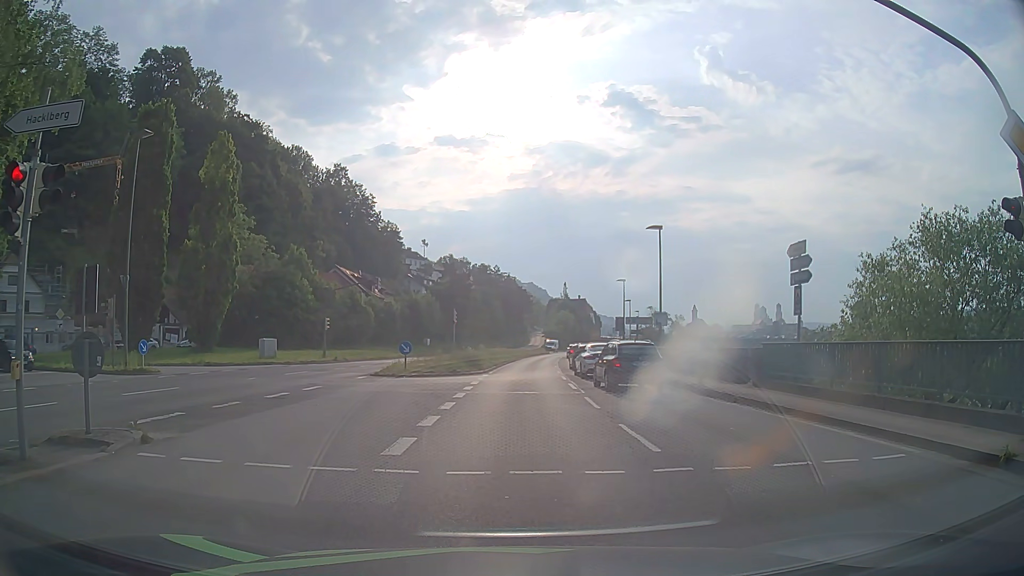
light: Day
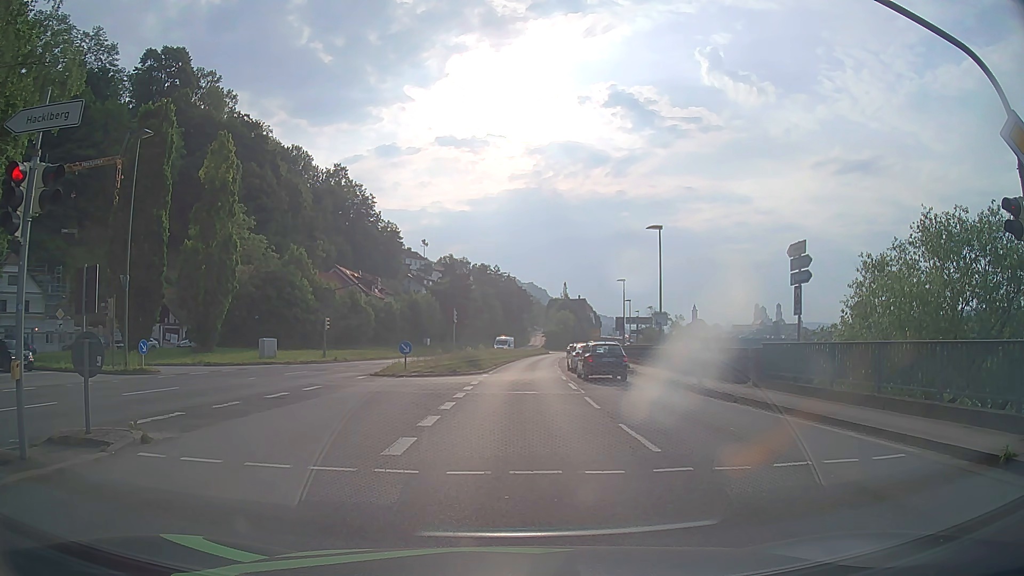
(0.0, 0.0) m; 0°
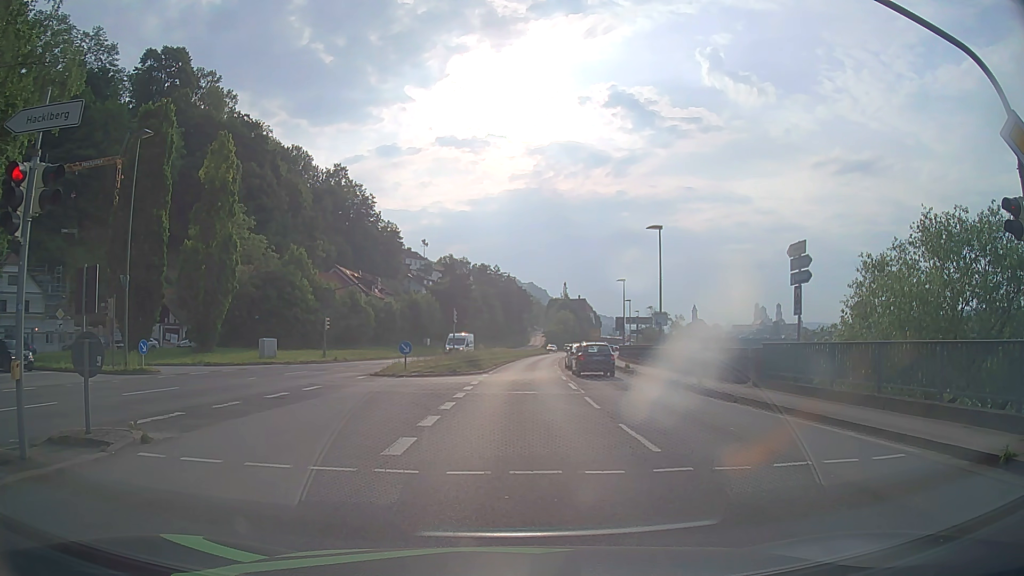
(0.0, 0.0) m; 0°
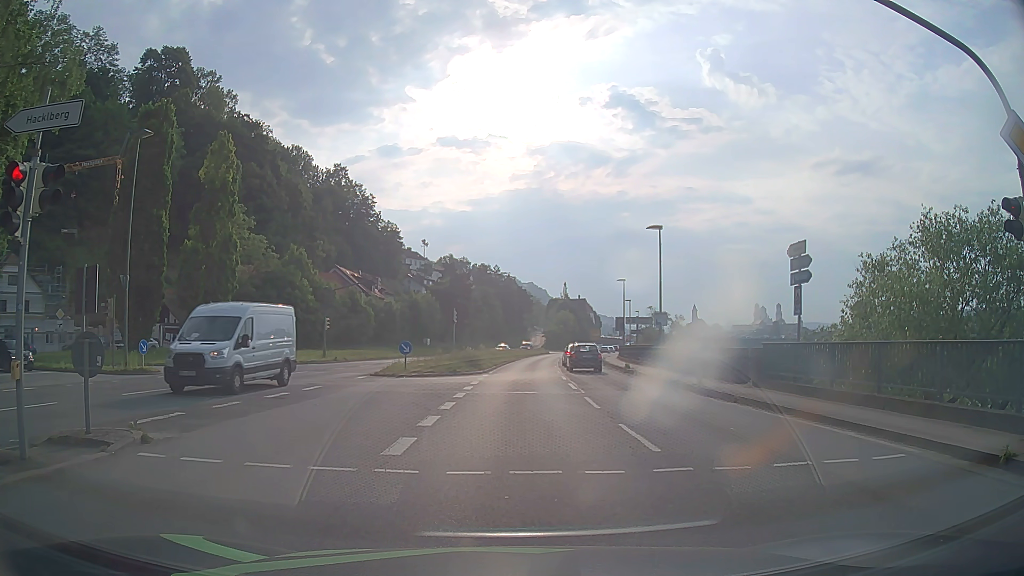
(0.0, 0.0) m; 0°
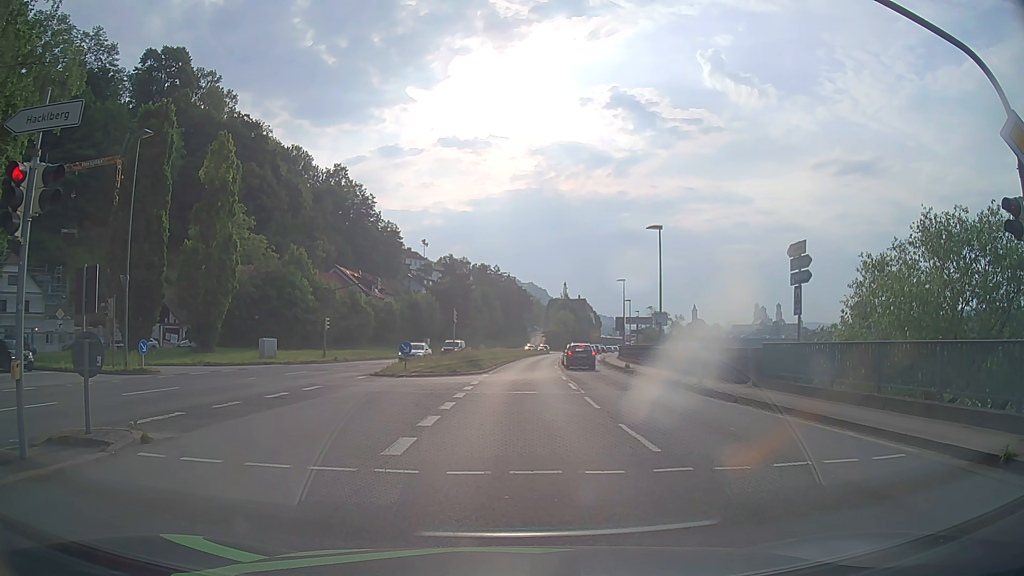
(0.0, 0.0) m; 0°
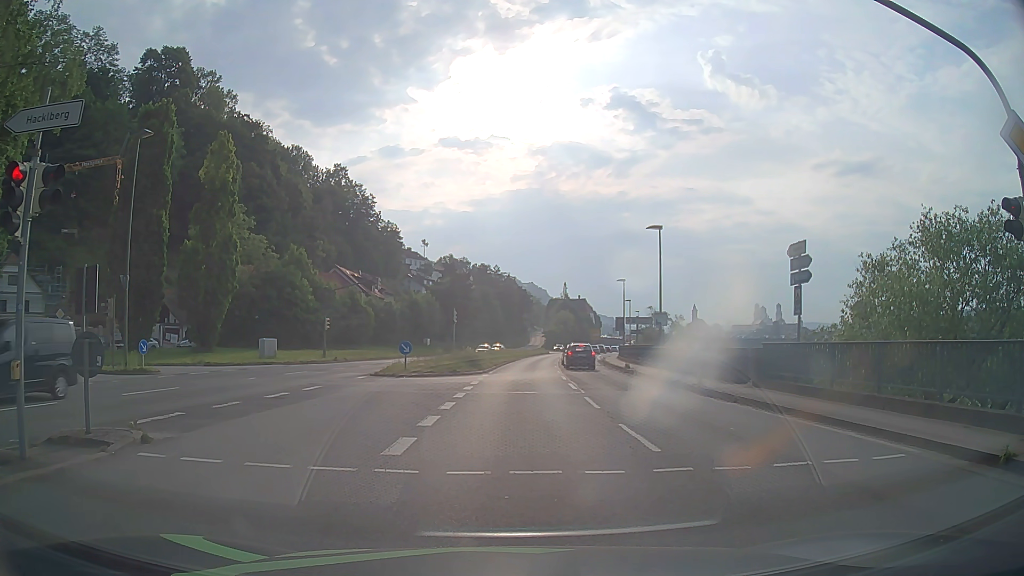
(0.0, 0.0) m; 0°
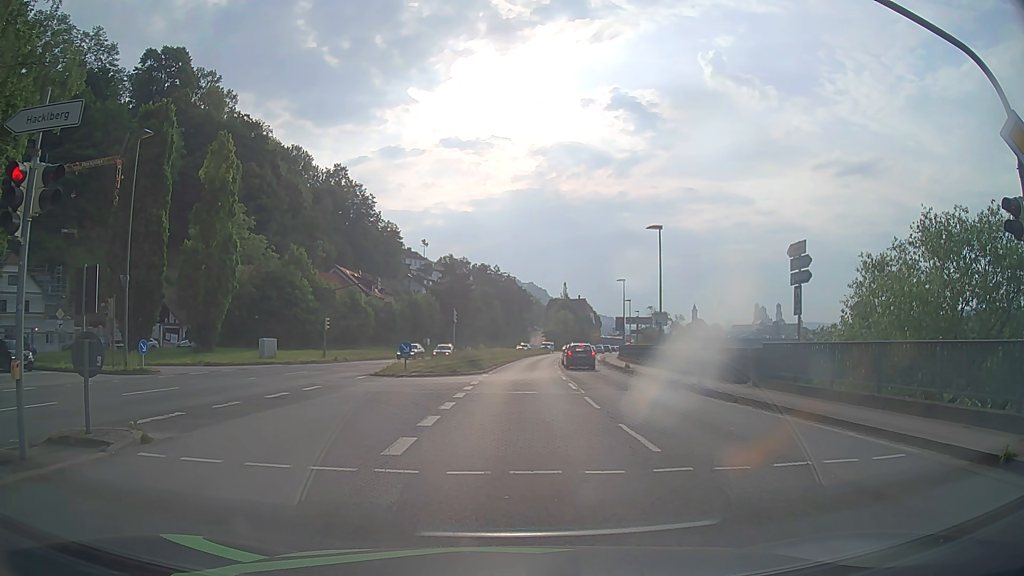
(0.0, 0.0) m; 0°
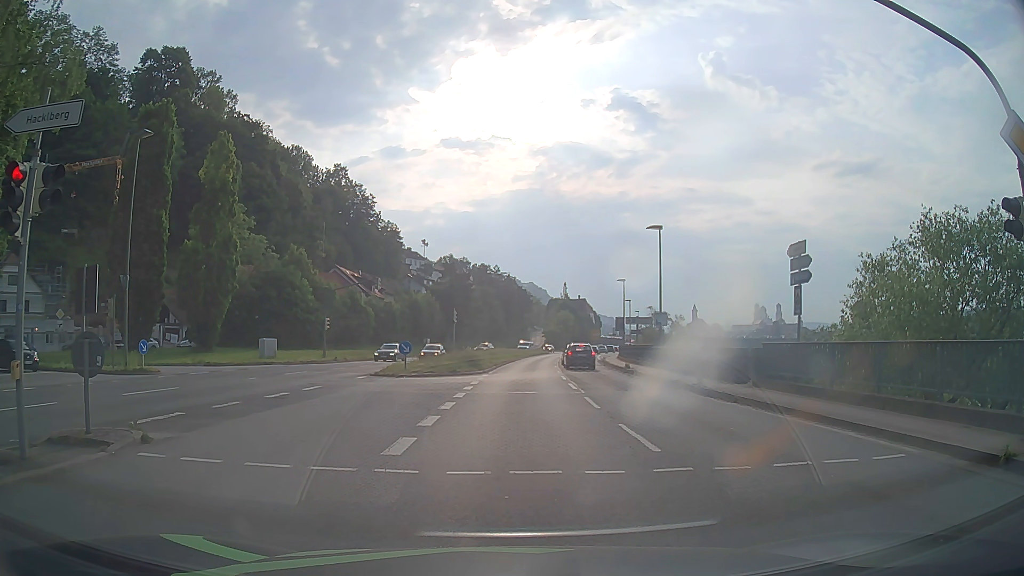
(0.0, 0.0) m; 0°
